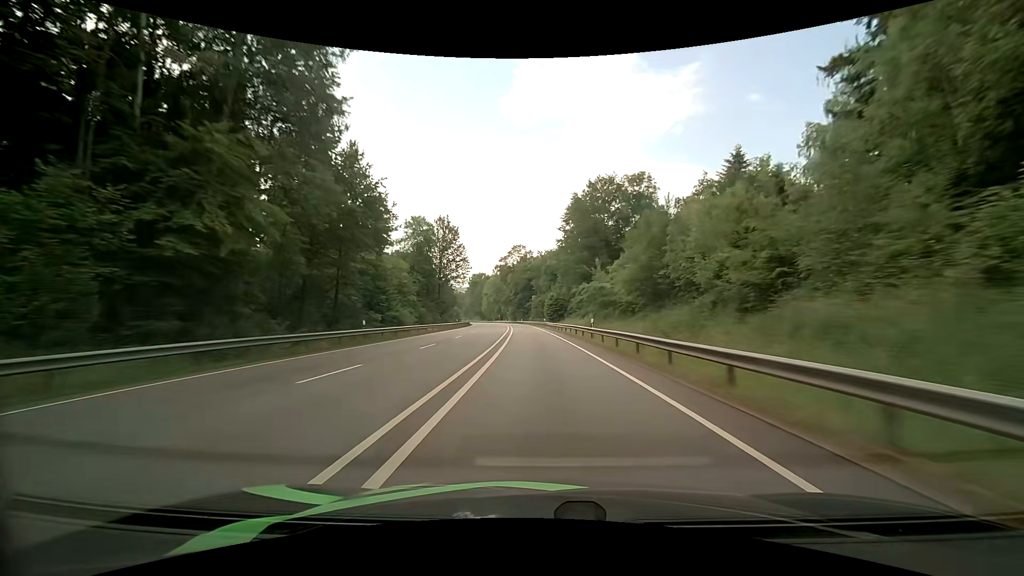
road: primary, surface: asphalt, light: Day
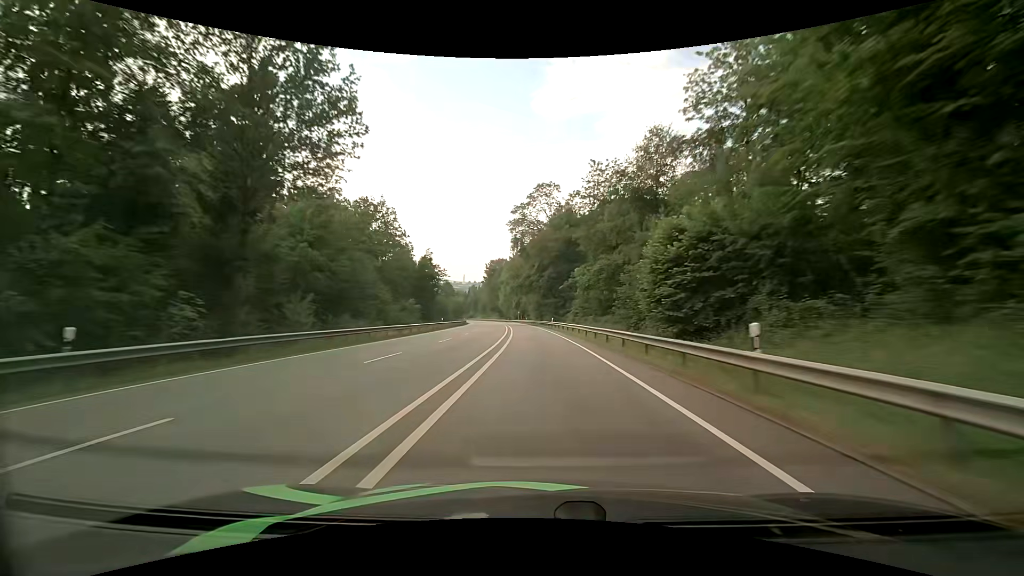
(-2.5, +68.6) m; -4°
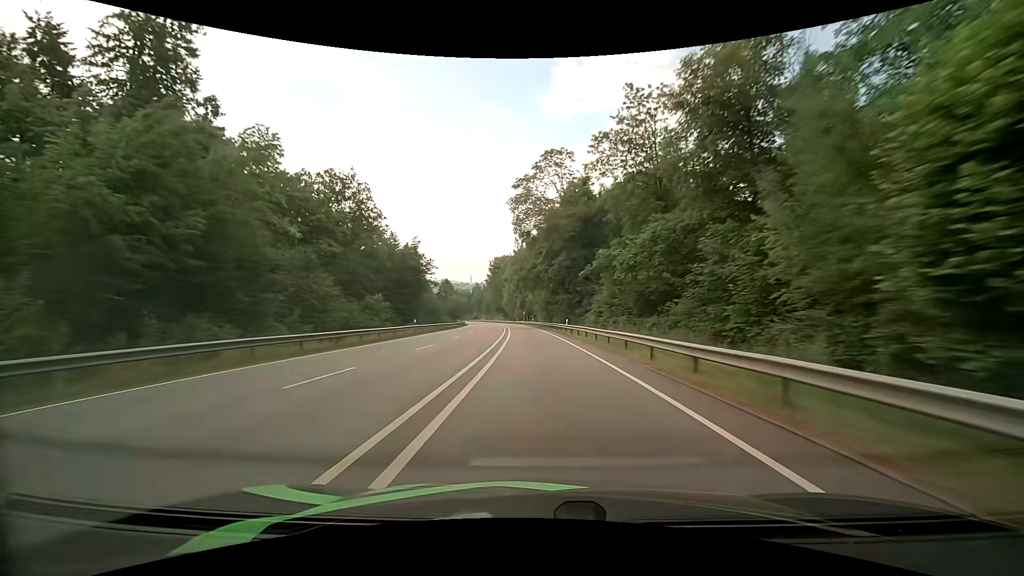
(-0.1, +17.2) m; -1°
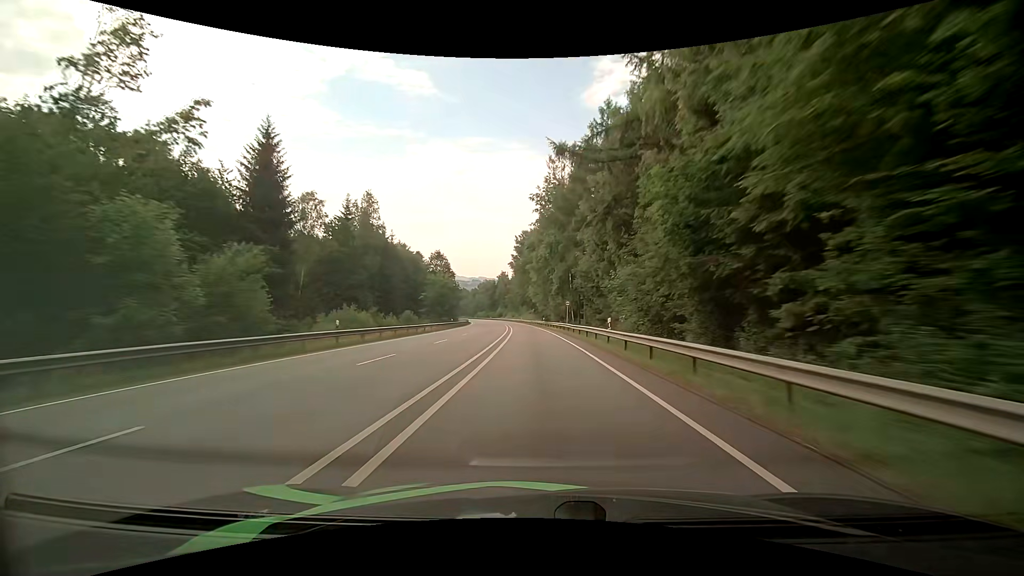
(-2.7, +68.4) m; -5°
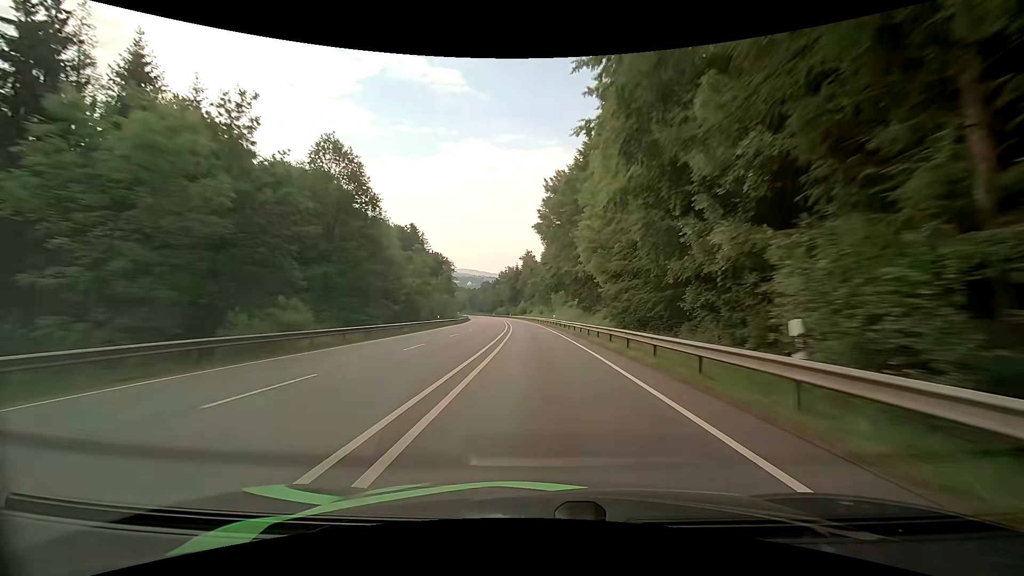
(-1.9, +67.8) m; -3°
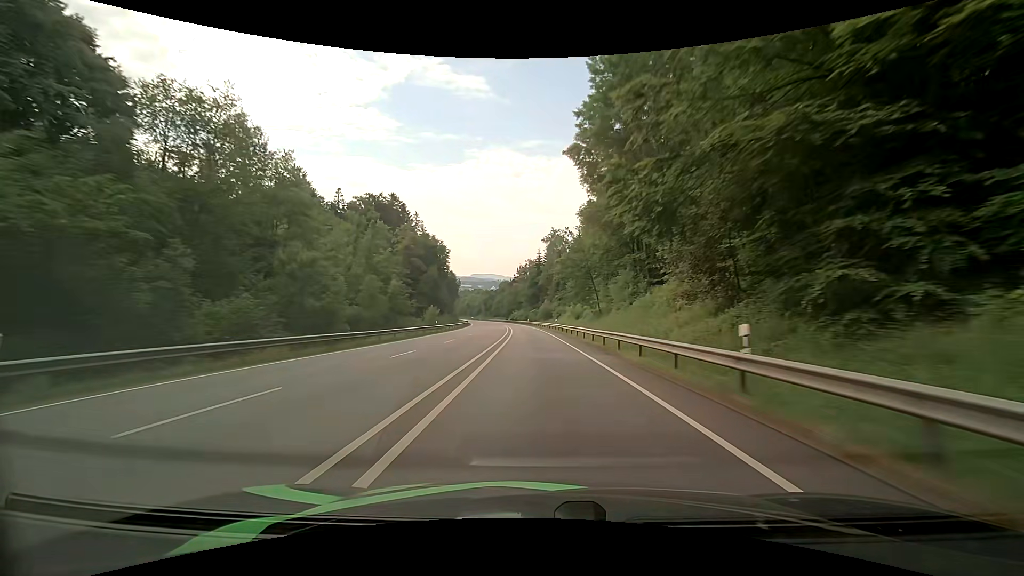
(-1.4, +50.4) m; -3°
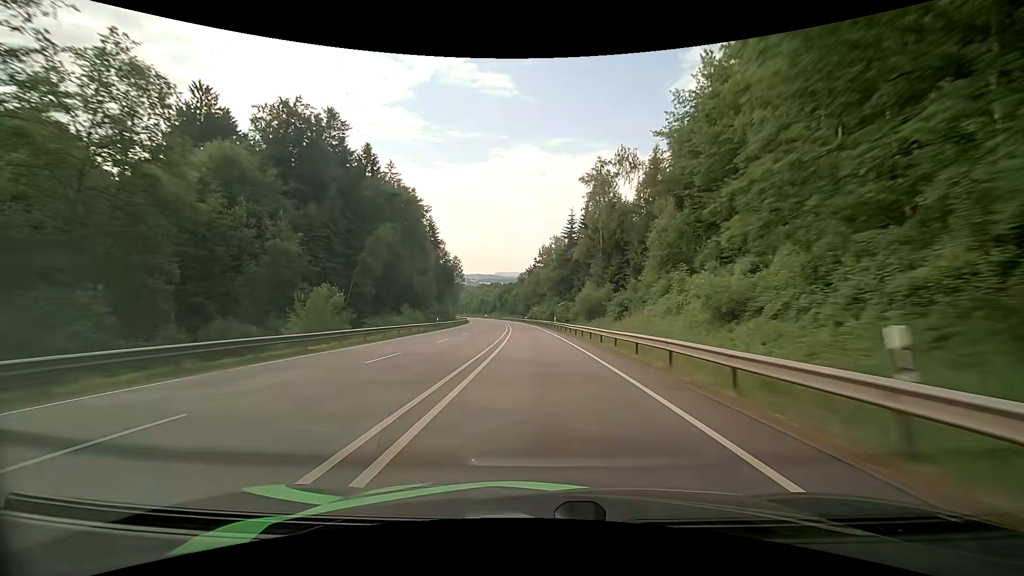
(-1.2, +51.7) m; -3°
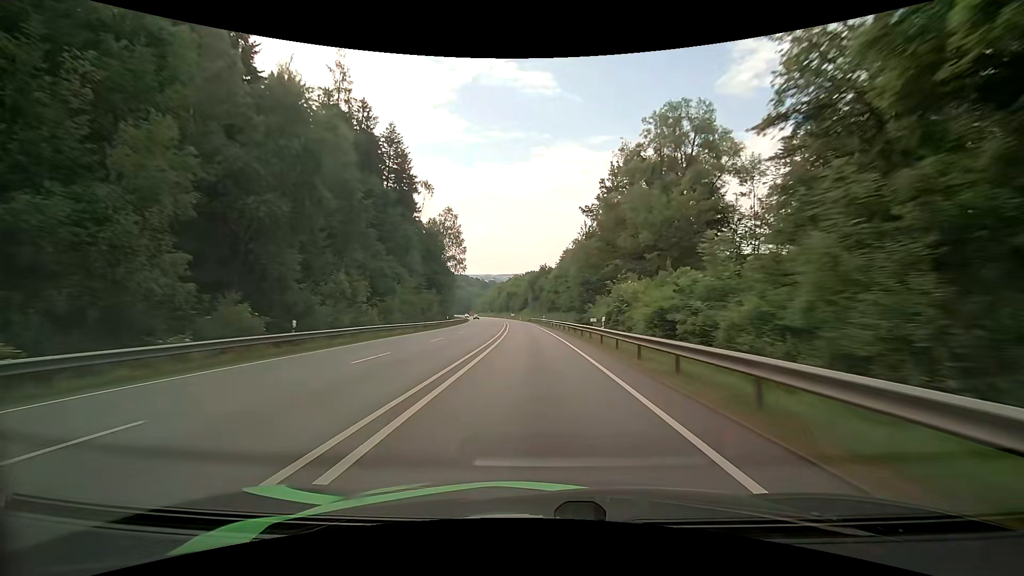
(-2.8, +85.6) m; -4°
(0, +10) (0, +20) (-1, +30) (-1, +40) (-2, +50) (-3, +60) (-3, +70) (-4, +80) (-5, +90) (-6, +100) m
